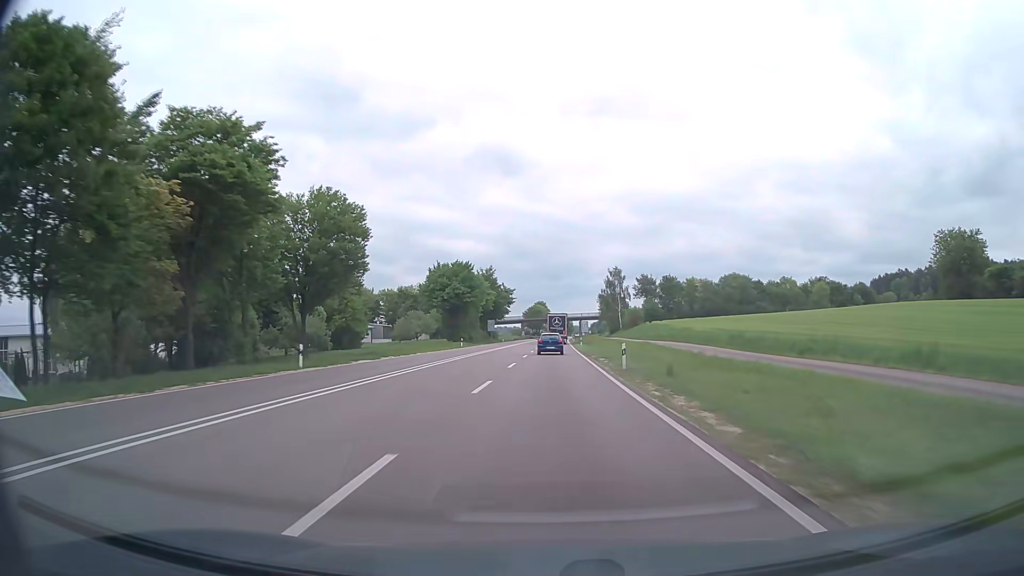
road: trunk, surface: asphalt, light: Day
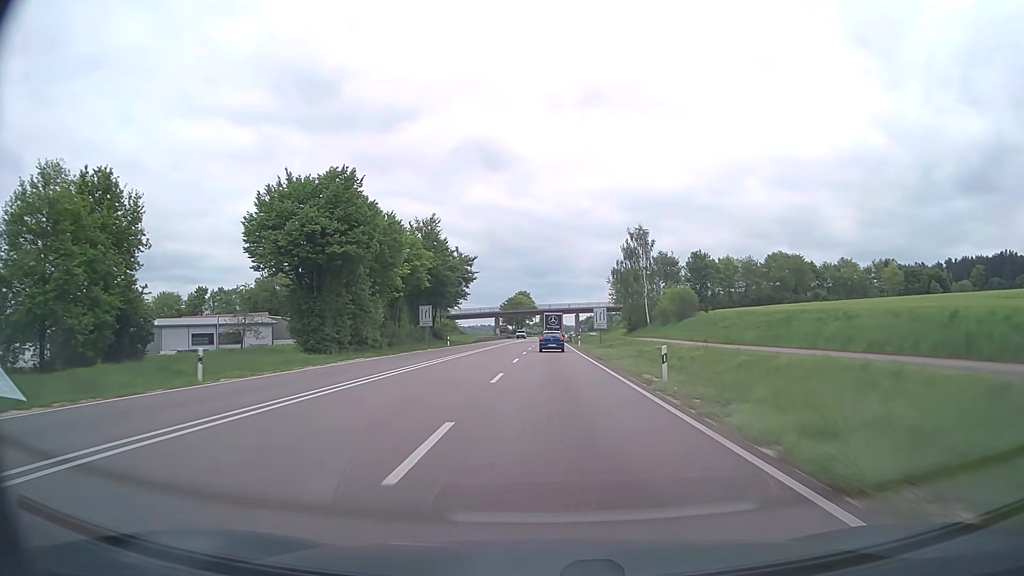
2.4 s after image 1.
(+0.5, +57.4) m; +1°
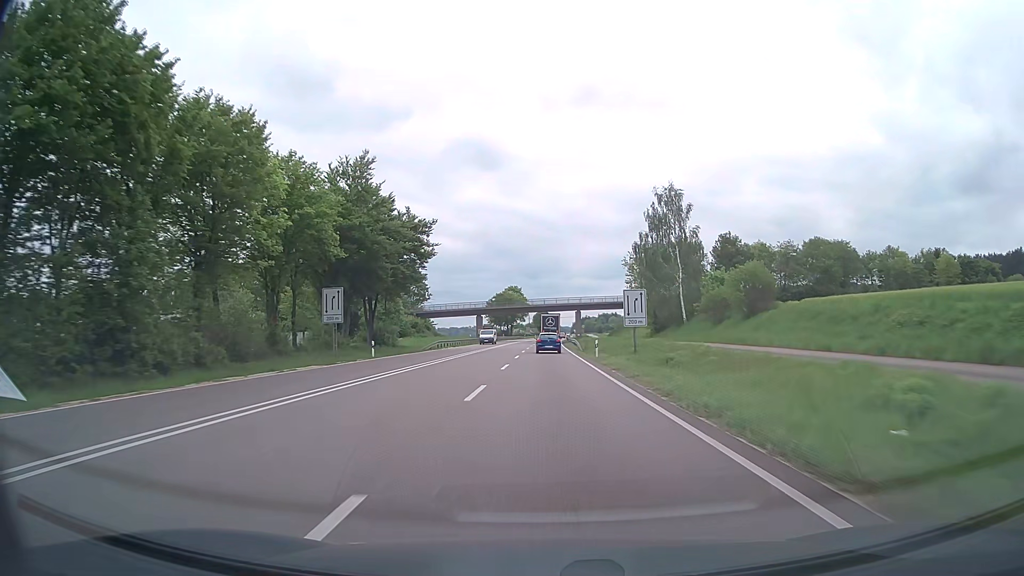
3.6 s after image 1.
(+0.2, +28.5) m; +1°
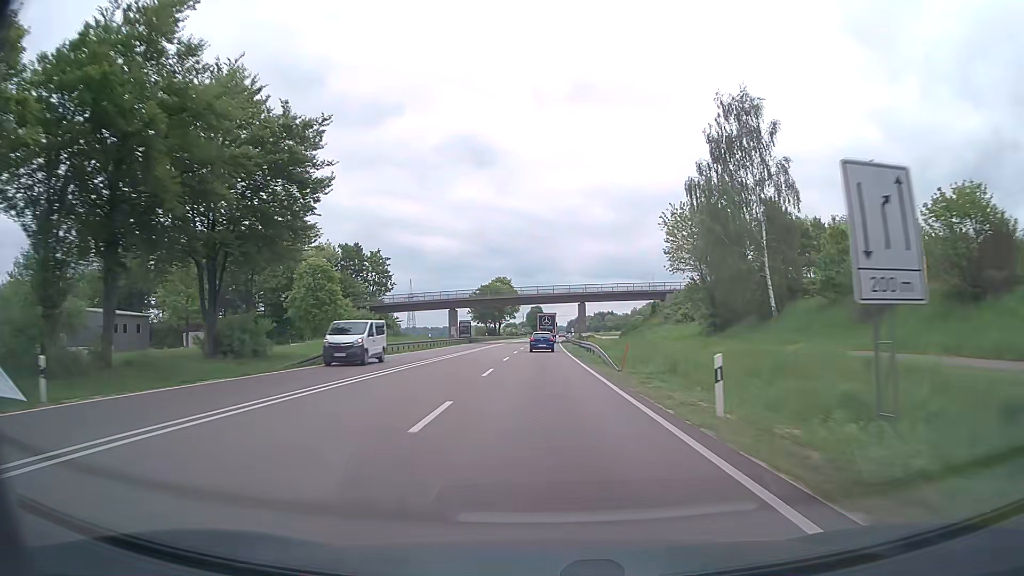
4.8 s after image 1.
(+0.1, +28.4) m; 0°
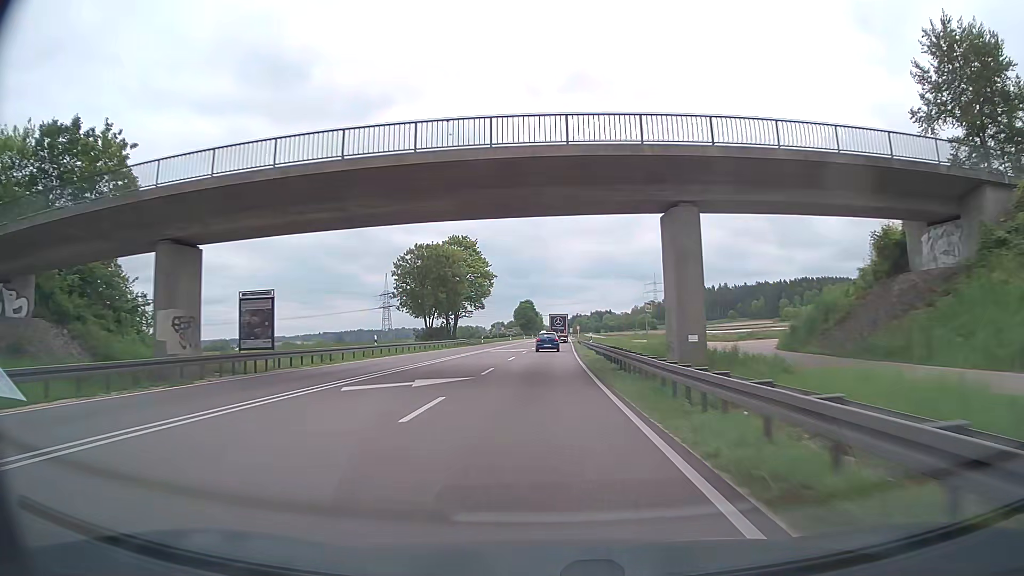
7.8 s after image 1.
(+0.4, +70.9) m; +1°
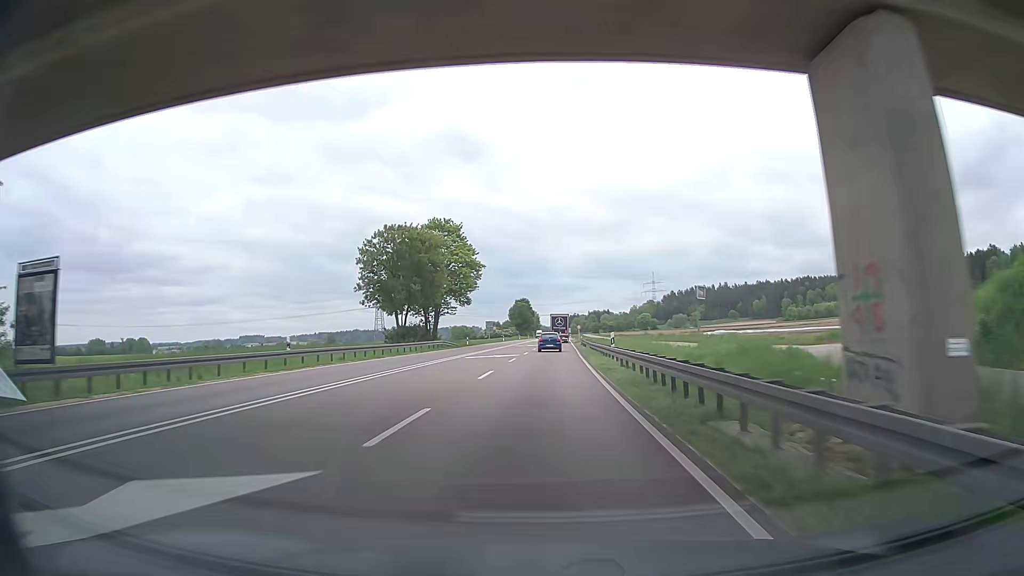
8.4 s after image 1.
(0.0, +14.3) m; 0°
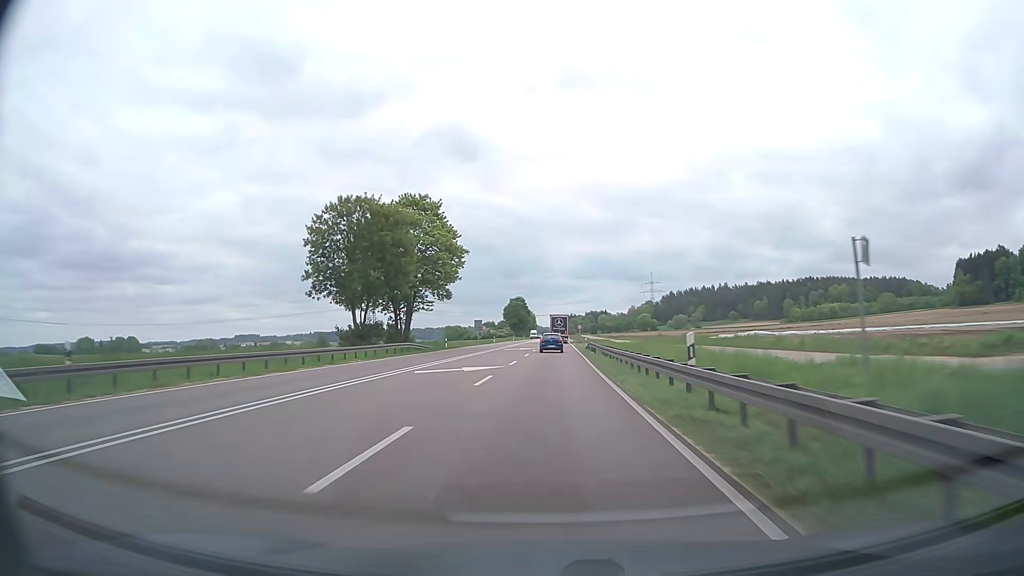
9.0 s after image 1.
(0.0, +14.3) m; 0°
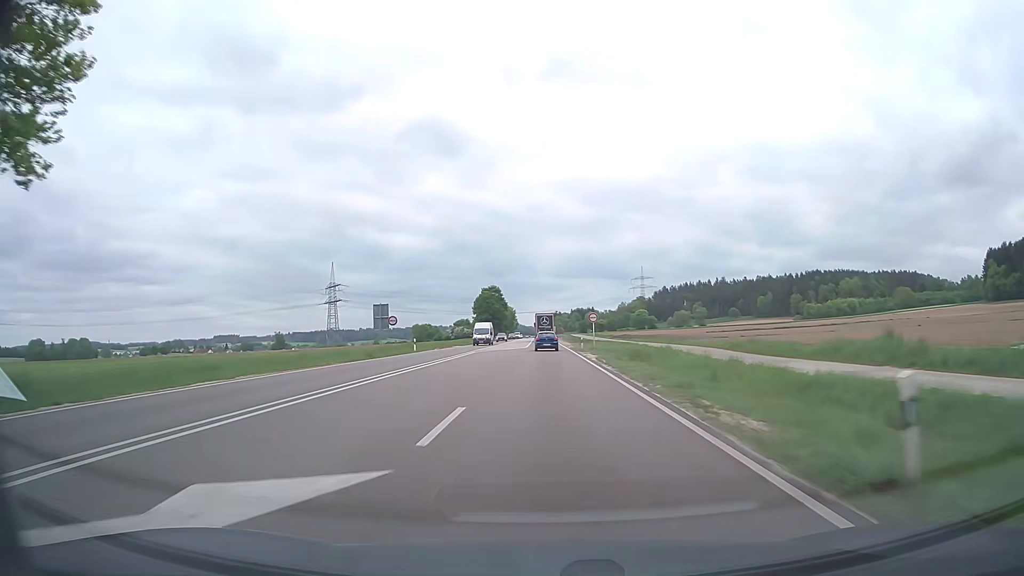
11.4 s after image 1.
(+0.6, +57.6) m; +1°
(0, +10) (0, +20) (0, +30) (0, +40) (0, +50) (0, +60) (0, +70) (0, +80) (0, +90) (0, +100) m
